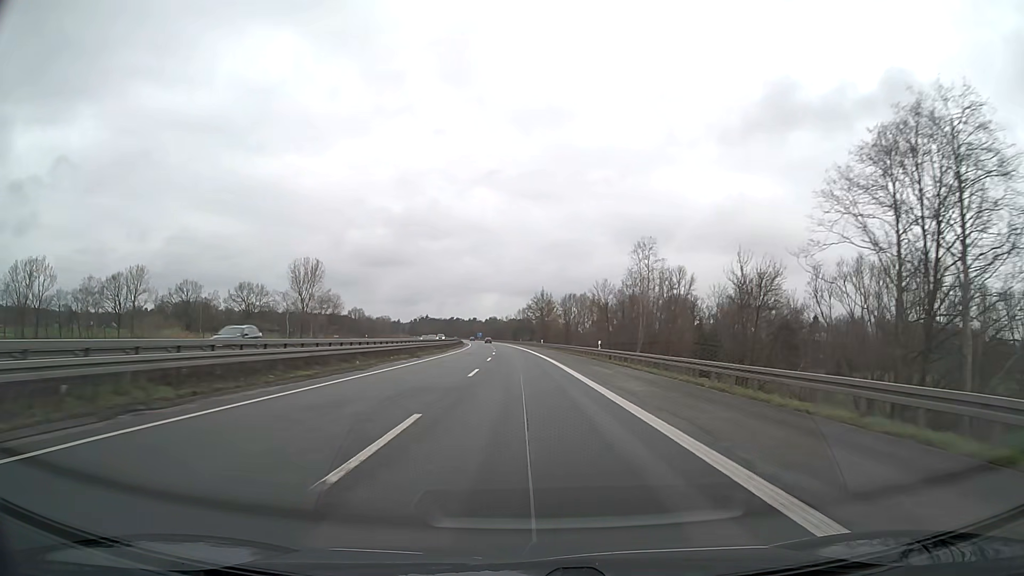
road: motorway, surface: asphalt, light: Day
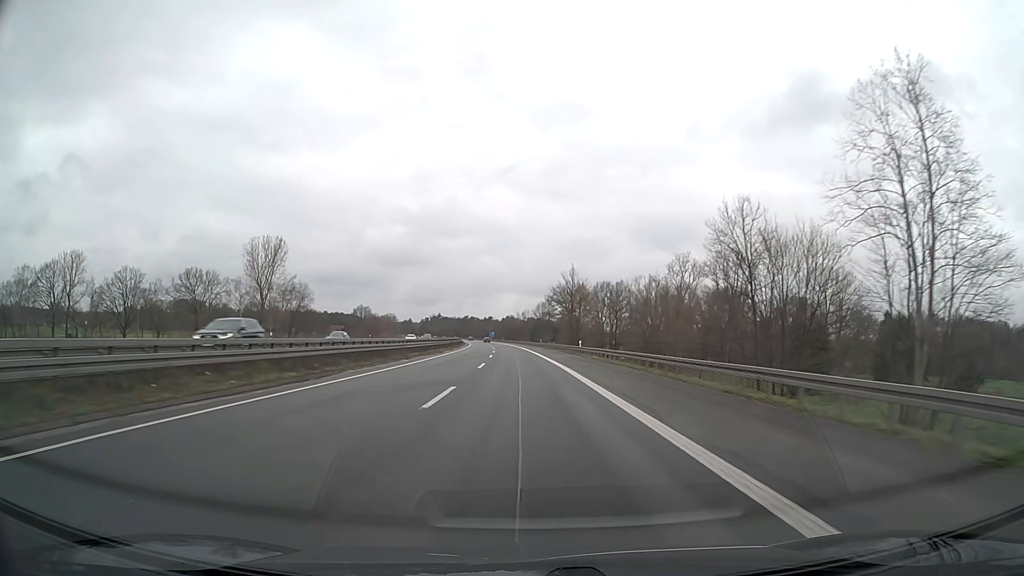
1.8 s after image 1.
(-0.6, +47.4) m; -2°
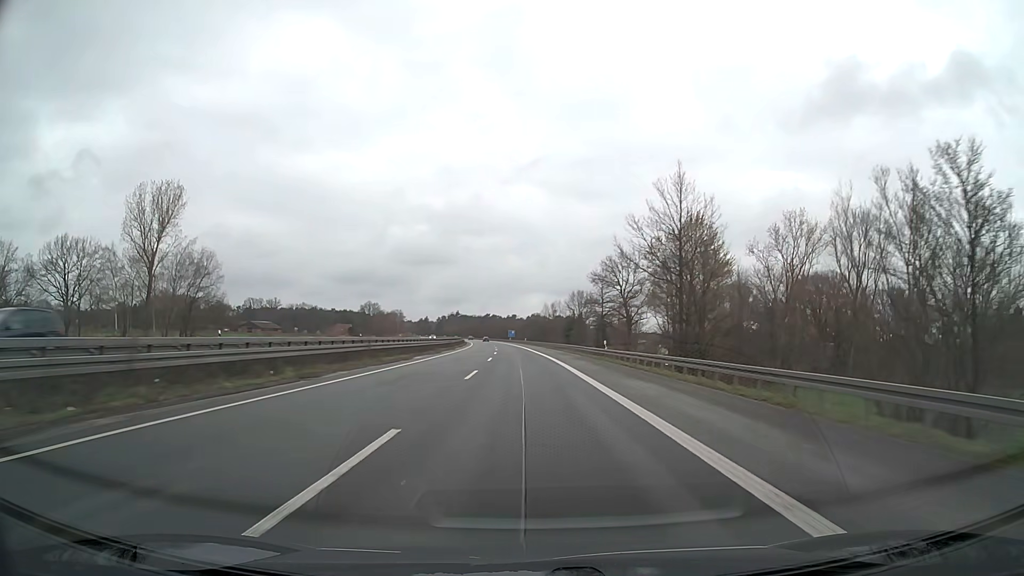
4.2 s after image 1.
(-1.3, +63.2) m; -2°
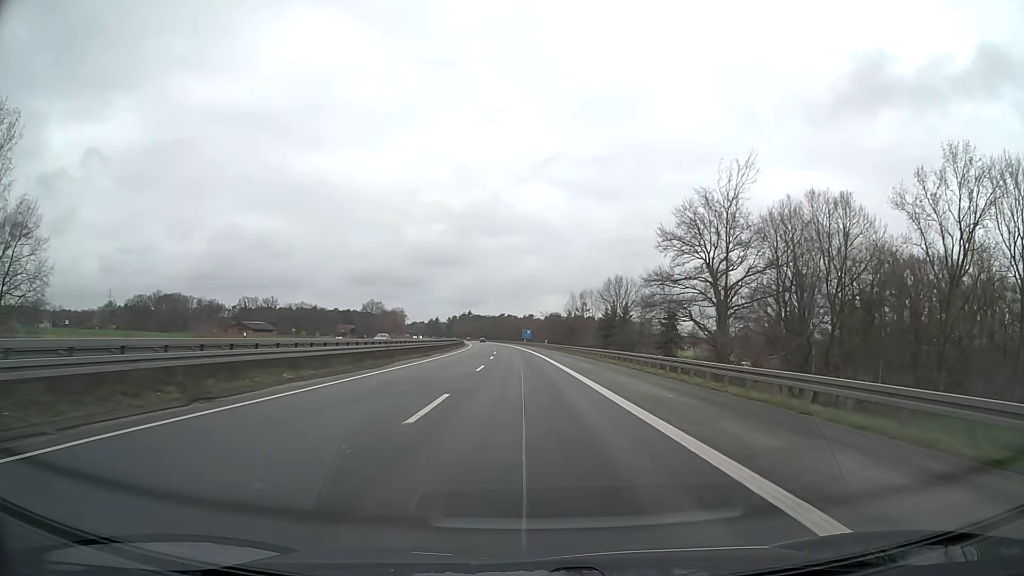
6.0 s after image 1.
(-0.6, +47.4) m; -2°
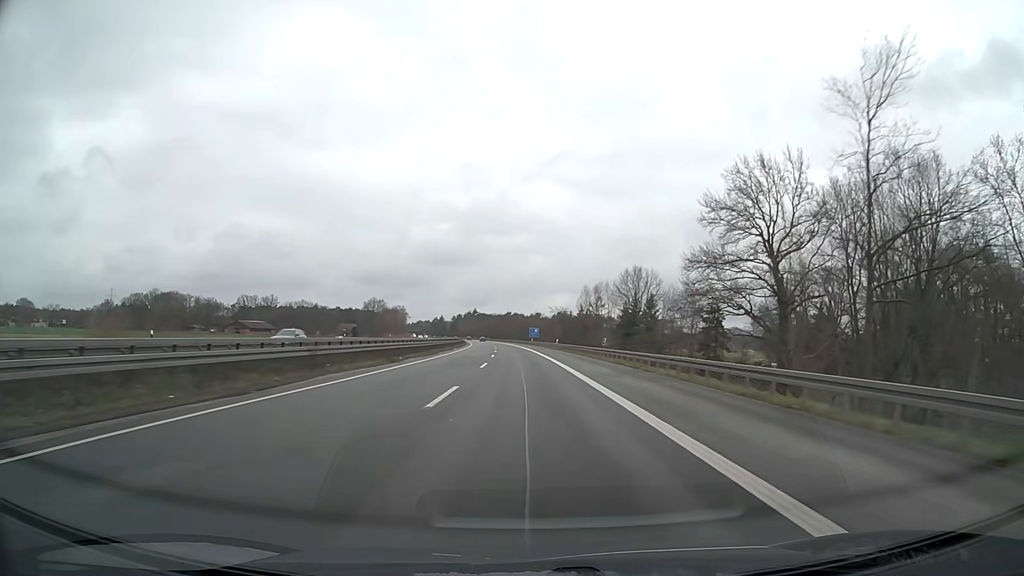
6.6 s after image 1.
(0.0, +15.8) m; 0°
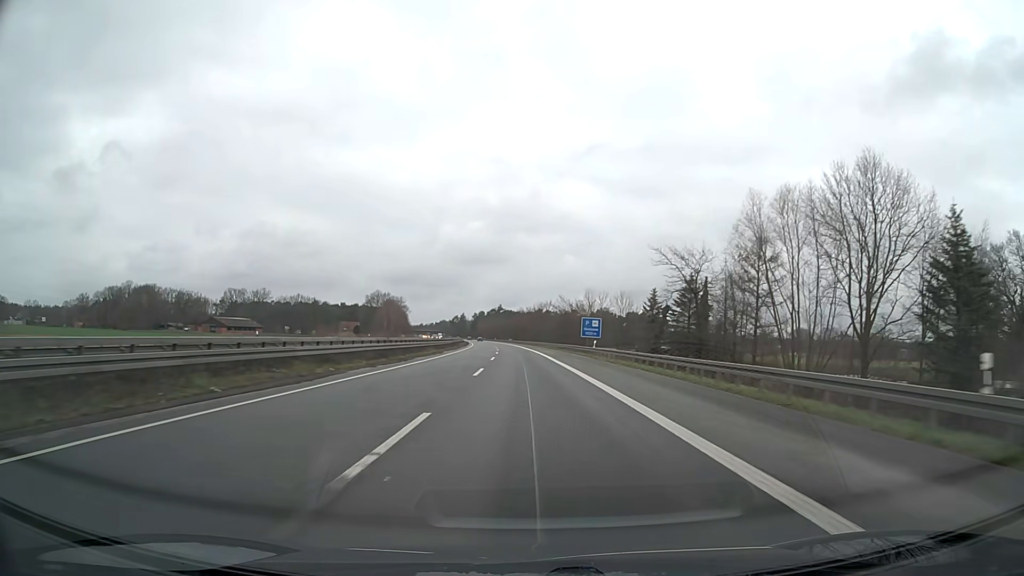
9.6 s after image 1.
(-1.9, +79.0) m; -3°
(0, +10) (0, +20) (0, +30) (0, +40) (-1, +50) (-1, +60) (-1, +70) (-2, +80) (-2, +90) (-3, +100) m
